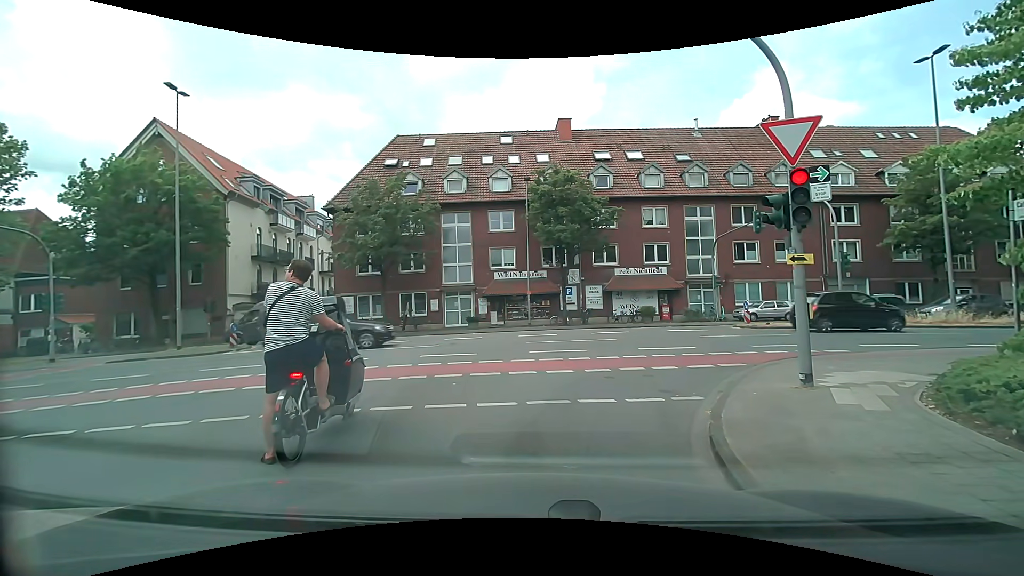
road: residential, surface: asphalt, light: Day
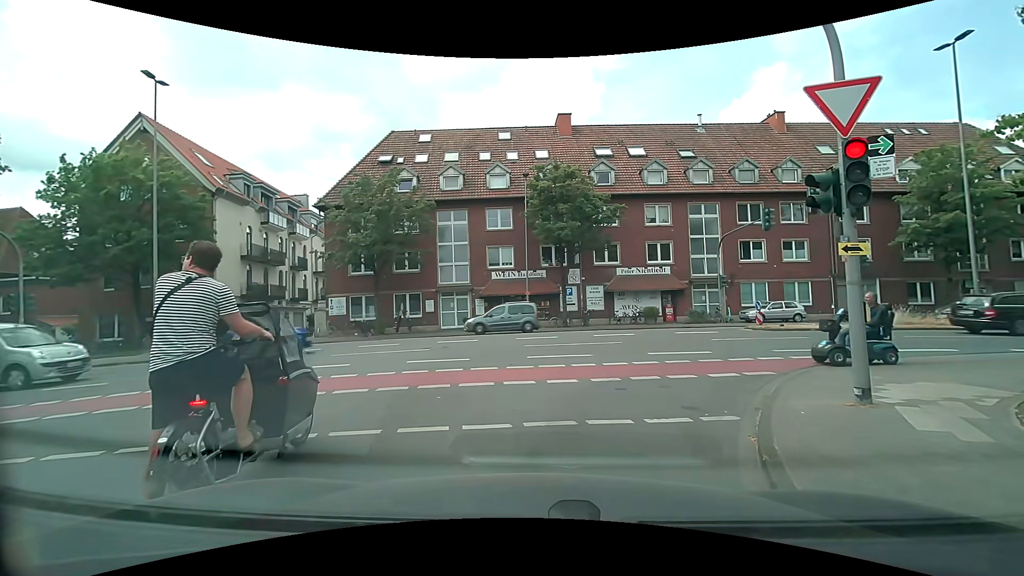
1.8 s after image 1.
(0.0, +1.3) m; 0°
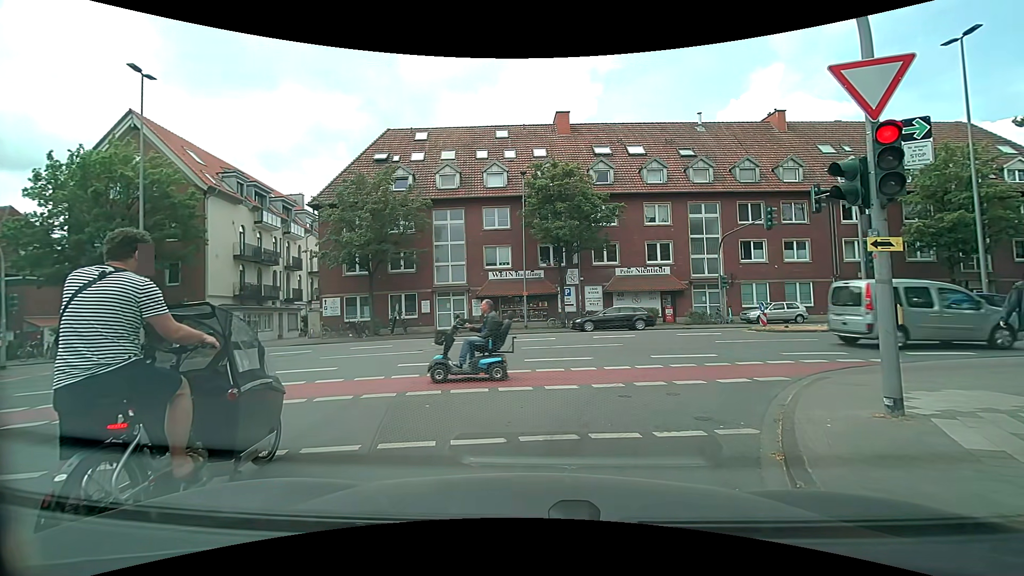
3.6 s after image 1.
(0.0, +0.6) m; 0°
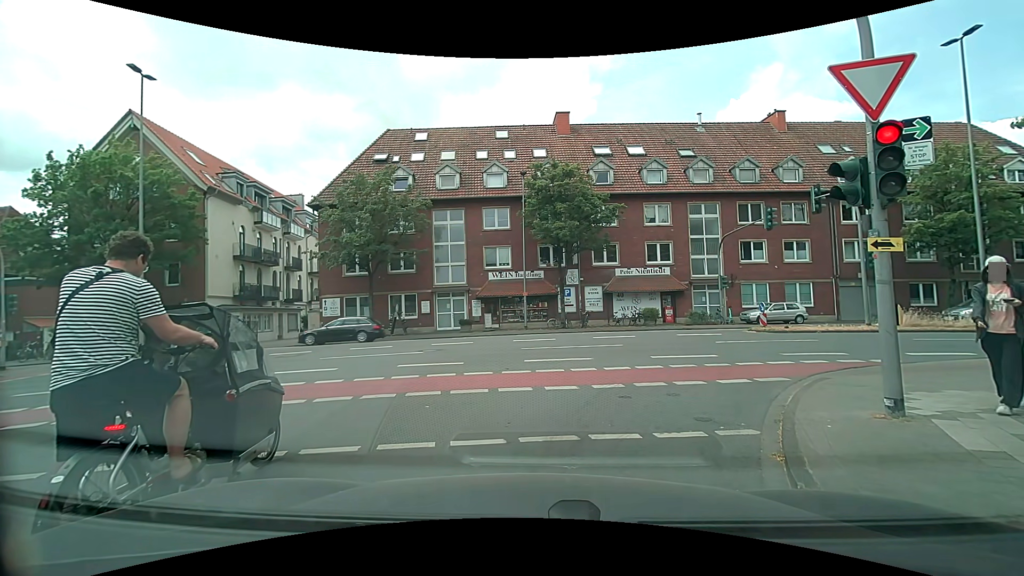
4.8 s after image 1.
(0.0, 0.0) m; 0°
